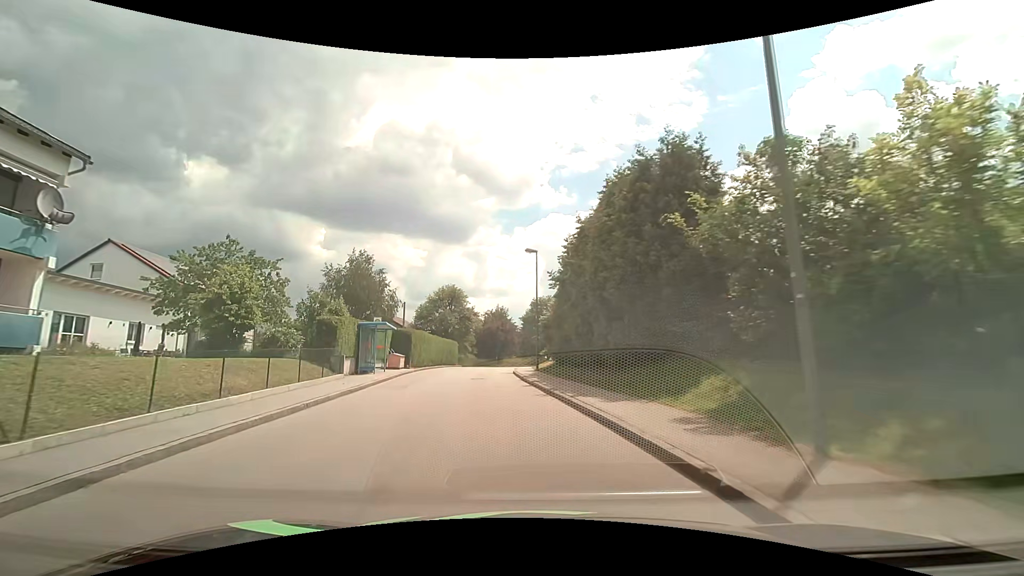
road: unclassified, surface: asphalt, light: Day
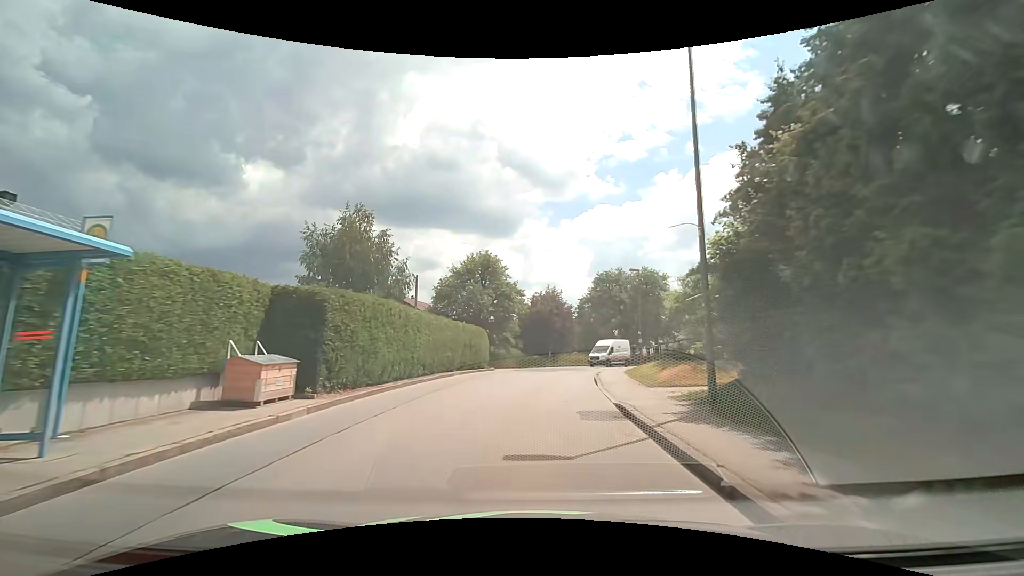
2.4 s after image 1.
(-2.2, +22.1) m; -7°
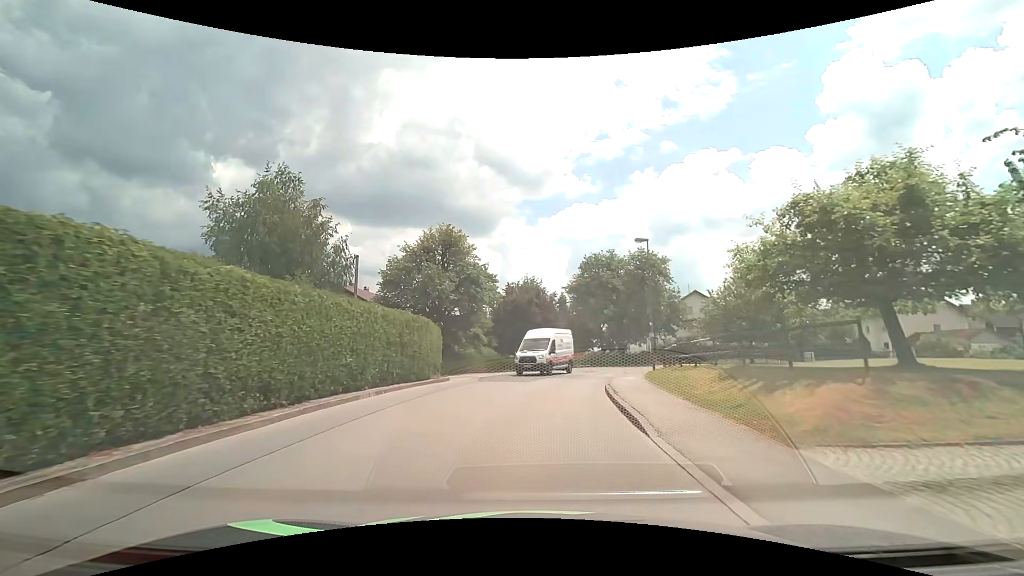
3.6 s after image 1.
(+0.3, +10.7) m; +3°
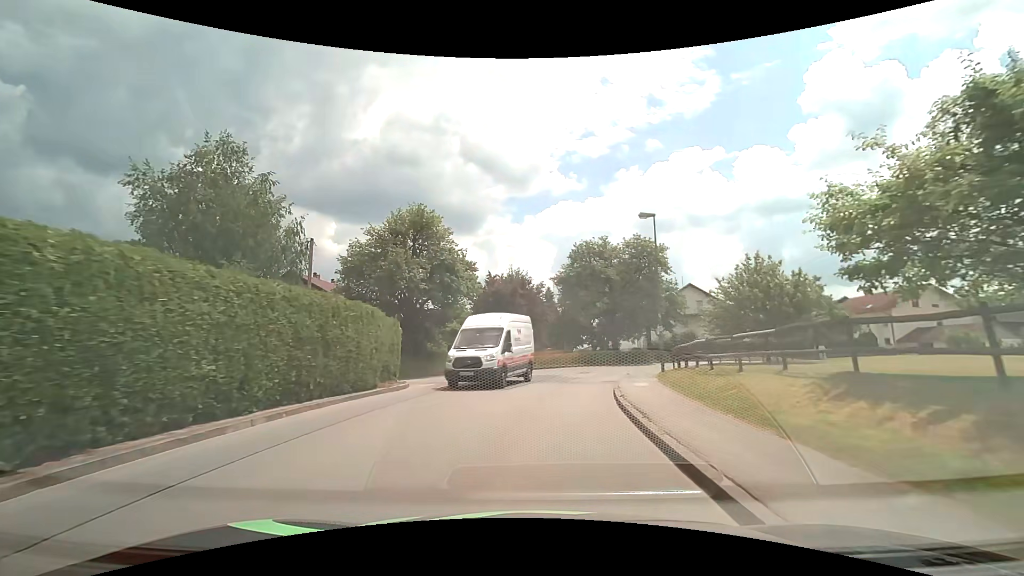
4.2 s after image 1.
(+0.1, +5.2) m; +2°
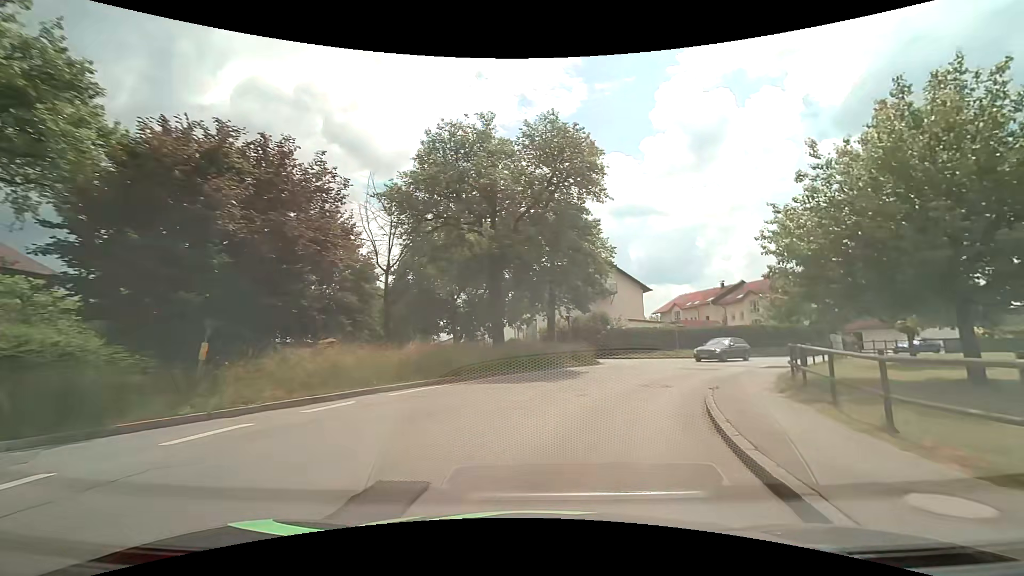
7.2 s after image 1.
(+2.3, +24.7) m; +14°
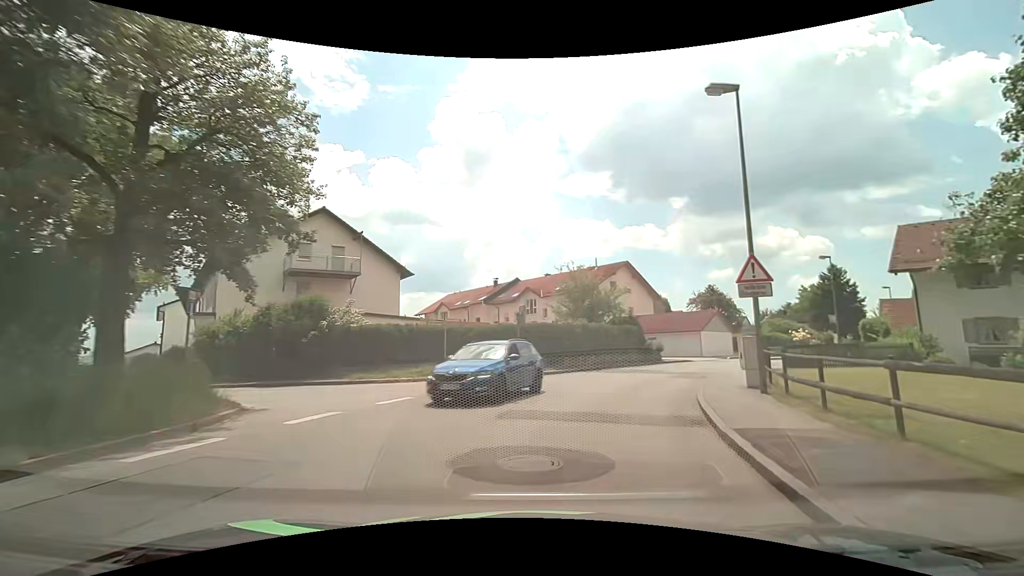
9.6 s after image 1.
(+4.2, +17.9) m; +26°
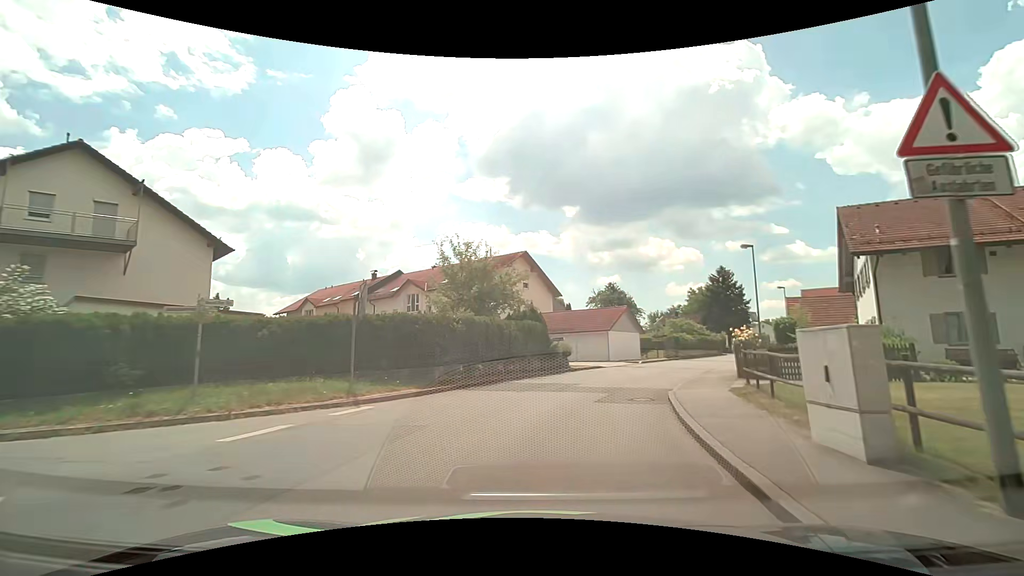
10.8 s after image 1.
(+1.1, +9.2) m; +12°
(+1, +10) (+4, +20) (+8, +29) (+13, +37) (+18, +46) (+23, +54) (+29, +63) (+34, +71) (+39, +80) (+44, +89) m
